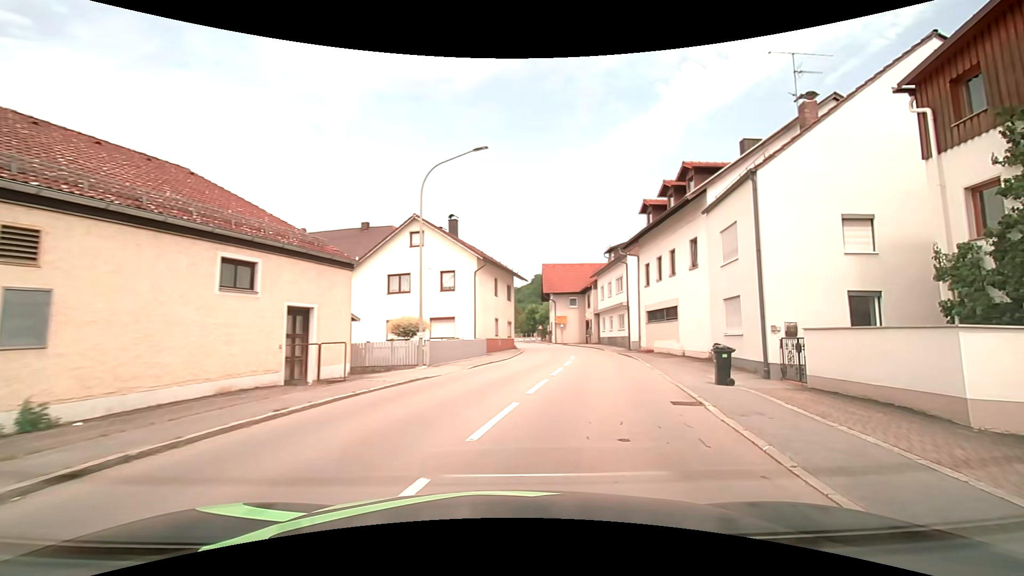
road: secondary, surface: asphalt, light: Day
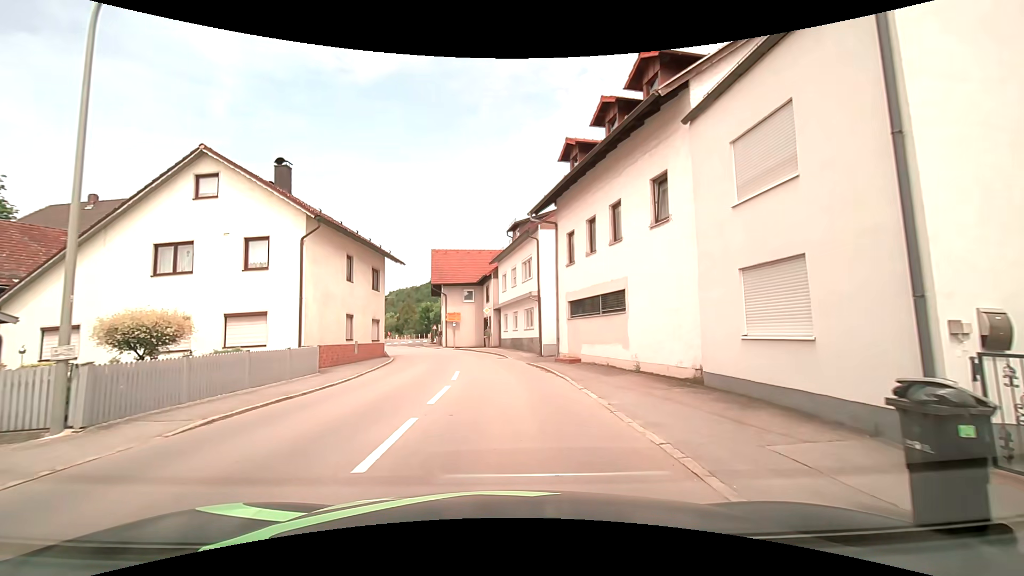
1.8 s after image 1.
(+1.6, +9.9) m; +13°
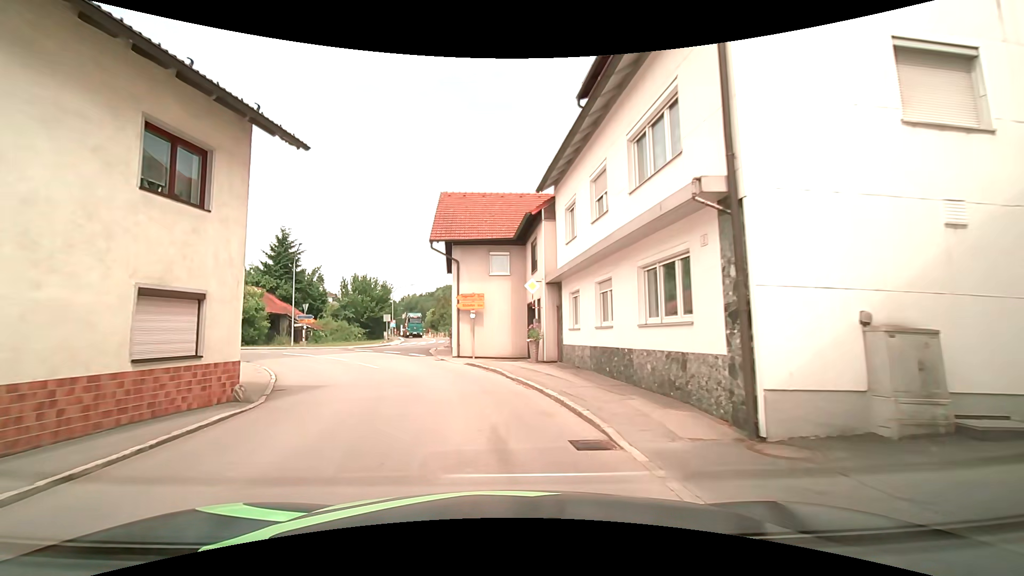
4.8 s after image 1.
(-0.6, +19.1) m; -7°
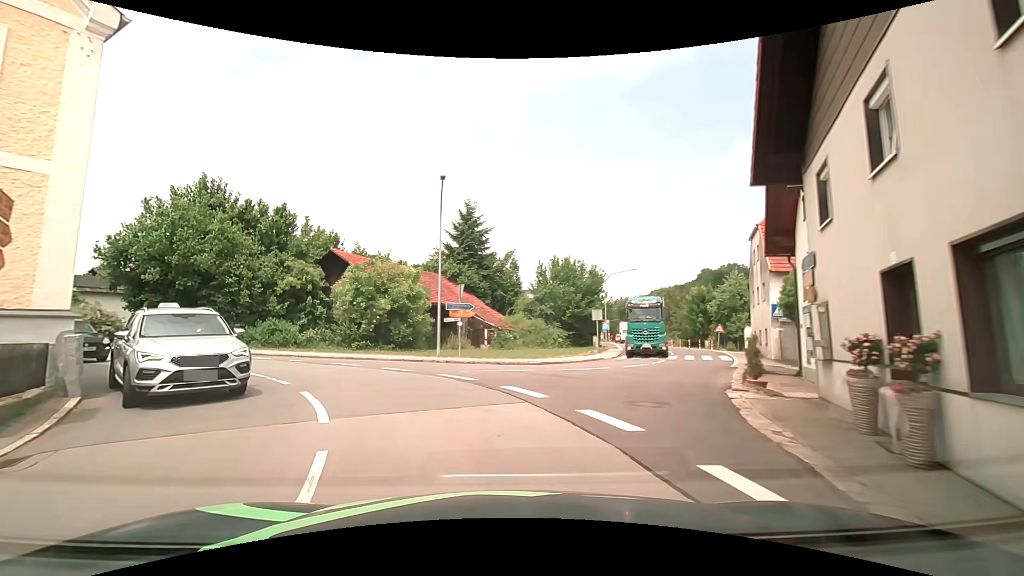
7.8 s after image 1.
(-3.0, +20.3) m; -23°
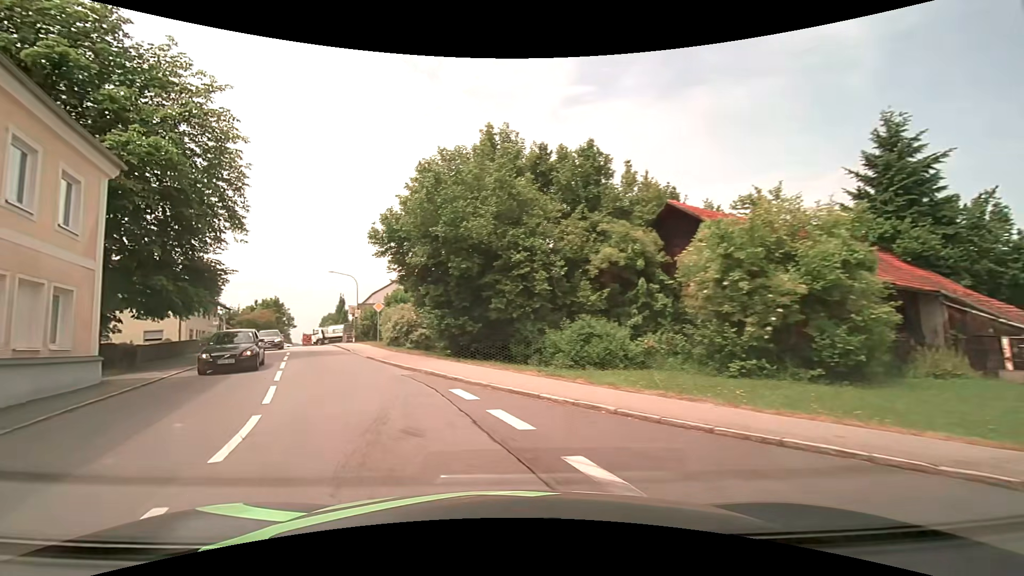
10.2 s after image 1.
(-4.0, +15.1) m; -37°
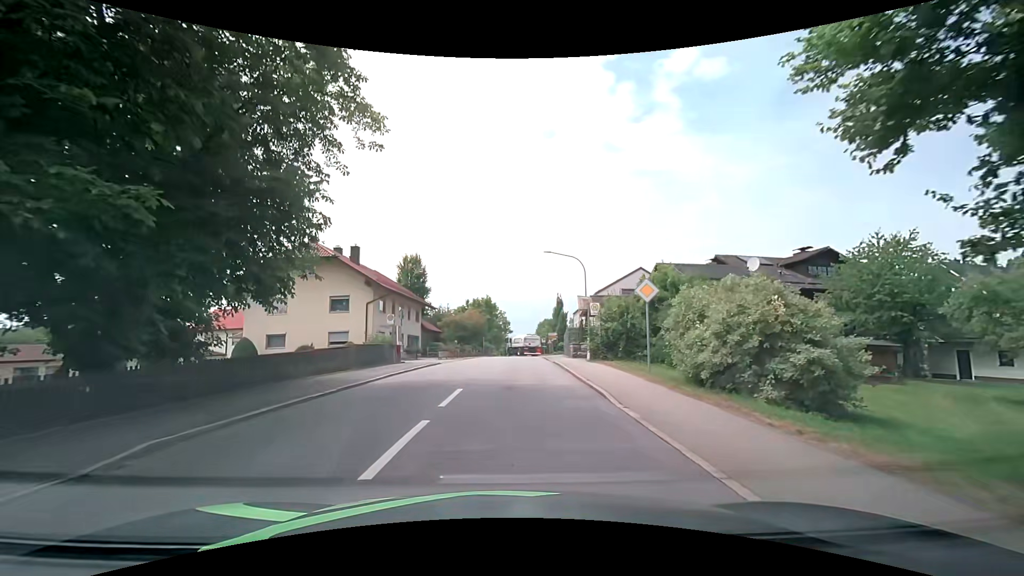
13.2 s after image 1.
(-6.1, +18.5) m; -26°
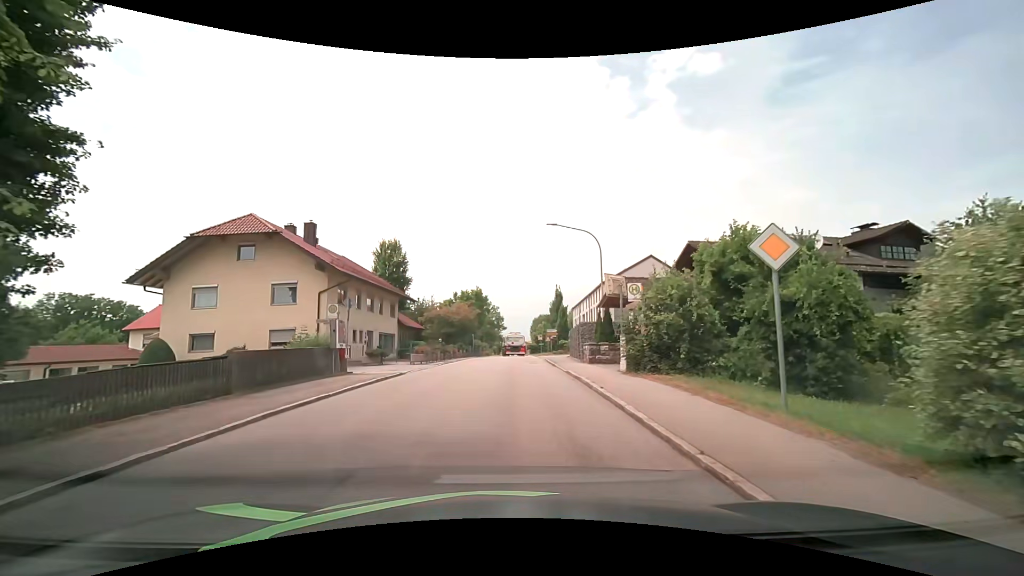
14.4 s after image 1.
(+0.1, +8.3) m; +1°
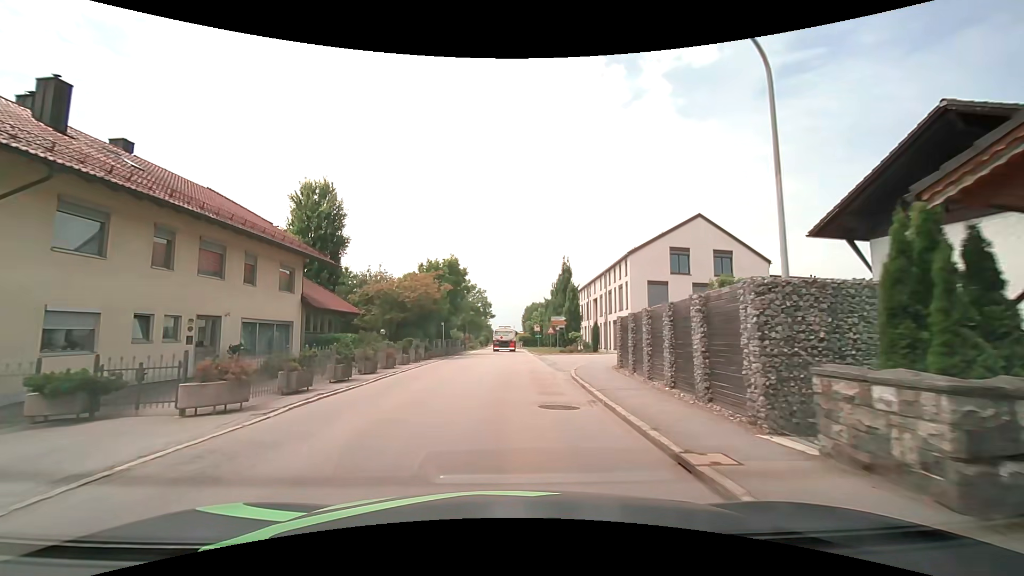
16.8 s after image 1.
(+0.3, +18.8) m; +1°
(0, +10) (0, +20) (0, +30) (0, +40) (0, +50) (0, +60) (0, +70) (0, +80) (0, +90) (0, +100) m
